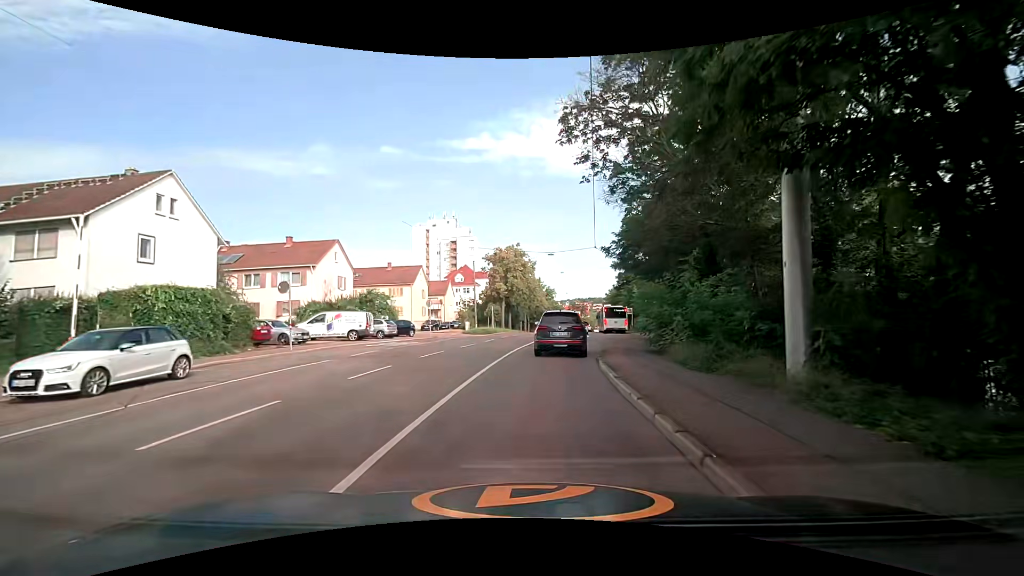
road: secondary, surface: asphalt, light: Day
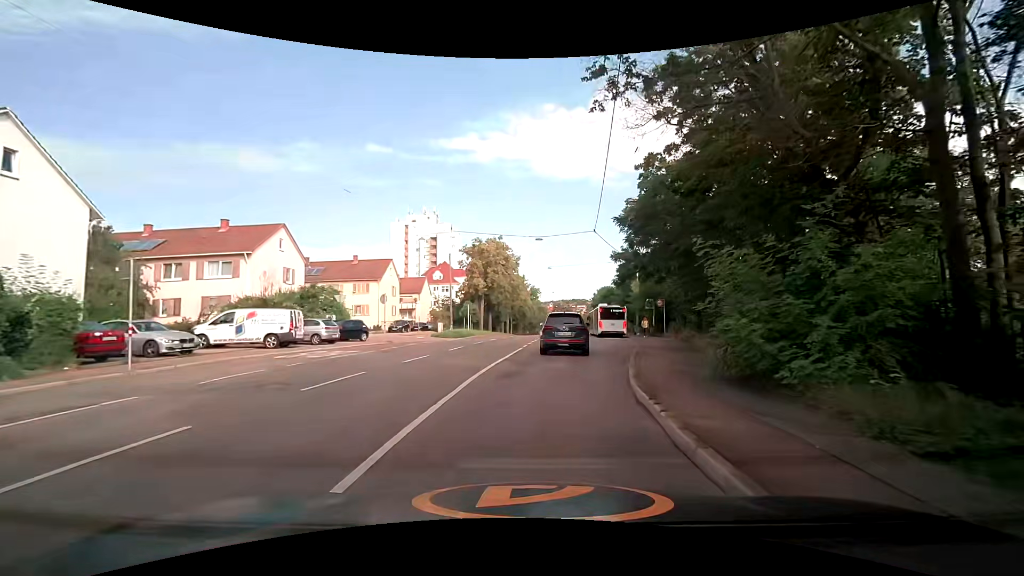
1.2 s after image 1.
(0.0, +8.1) m; +3°
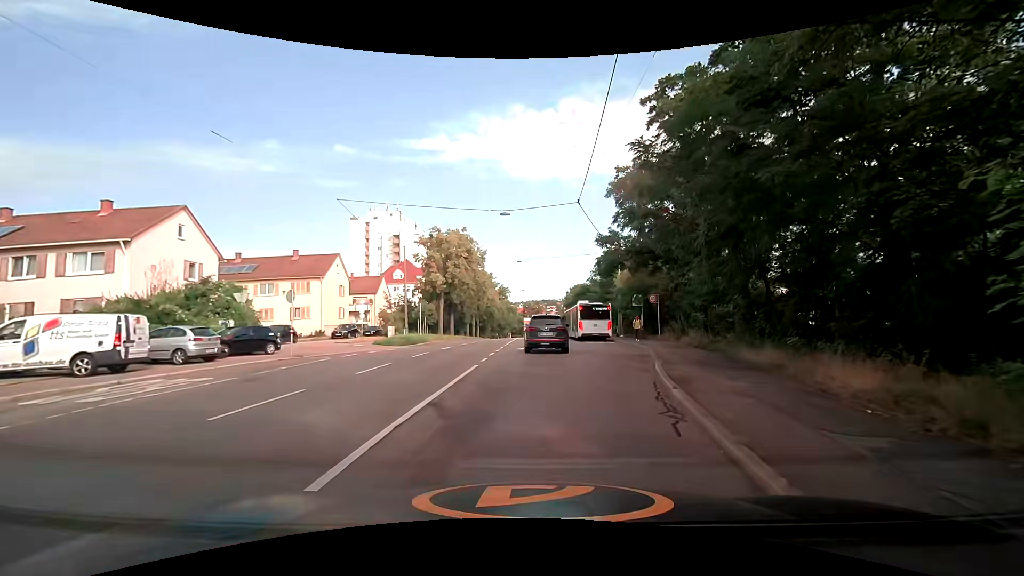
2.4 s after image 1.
(0.0, +8.0) m; +3°
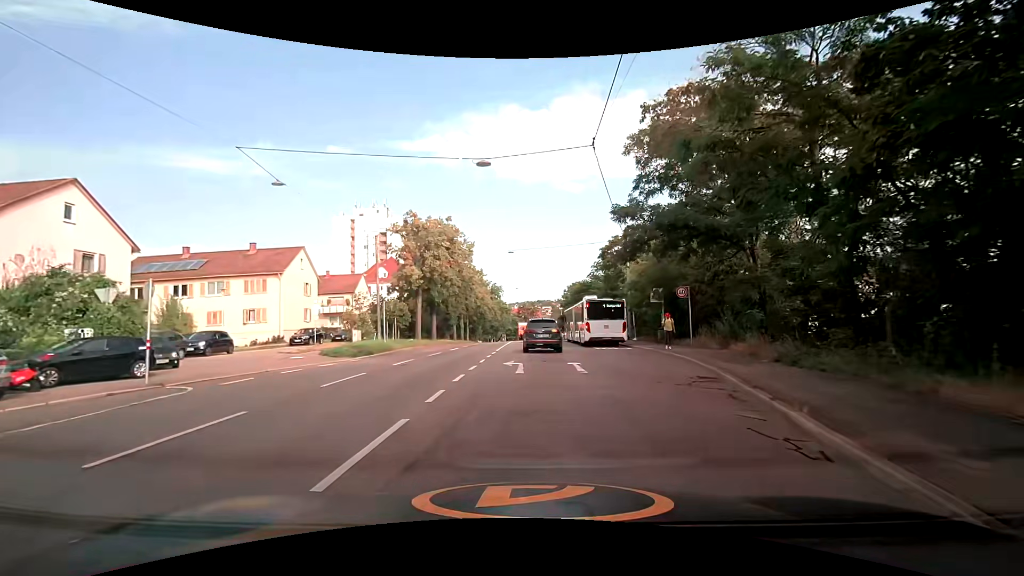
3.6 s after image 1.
(0.0, +8.0) m; -1°
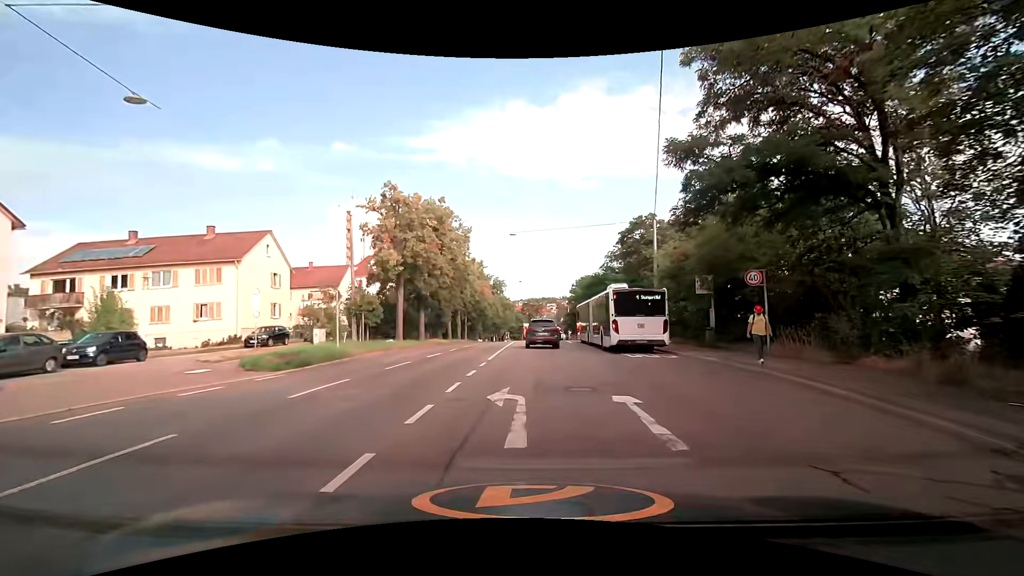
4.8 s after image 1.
(+0.1, +7.9) m; +2°
(0, +10) (-1, +20) (-1, +30) (-1, +40) (-1, +50) (-1, +60) (-1, +70) (-1, +80) (-1, +90) (-1, +100) m
